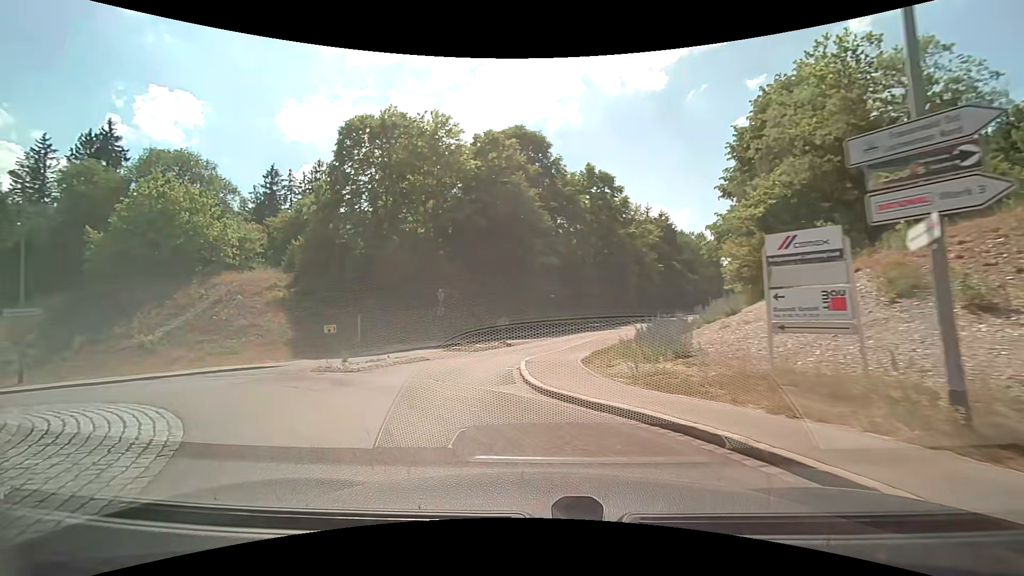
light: Day
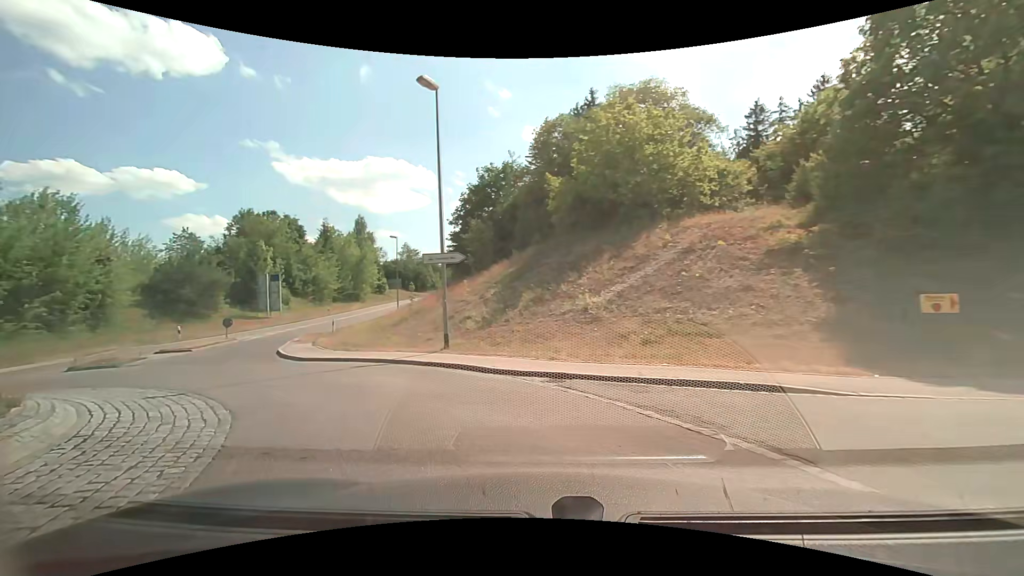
(-5.9, +12.7) m; -51°
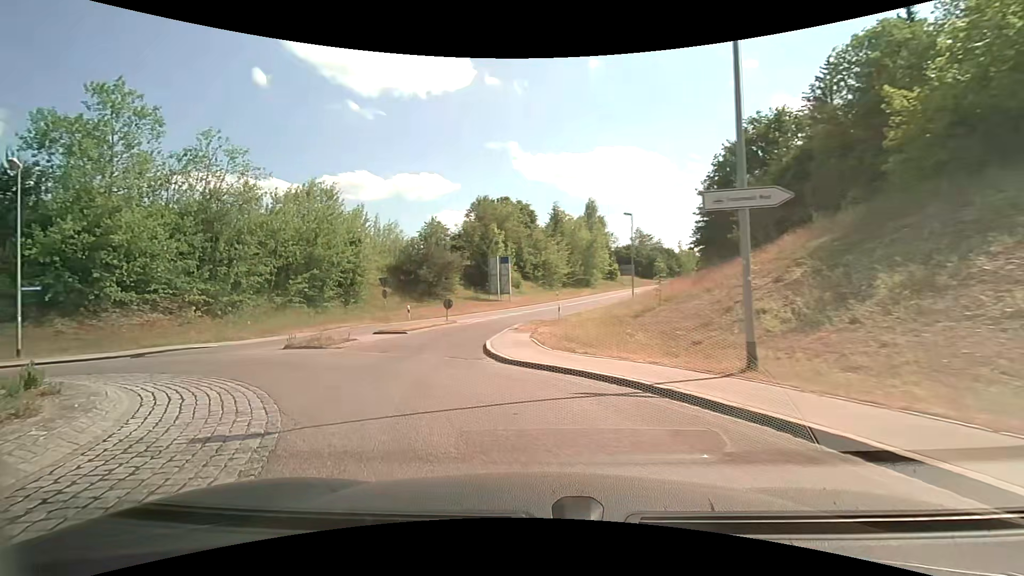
(-1.7, +6.9) m; -27°
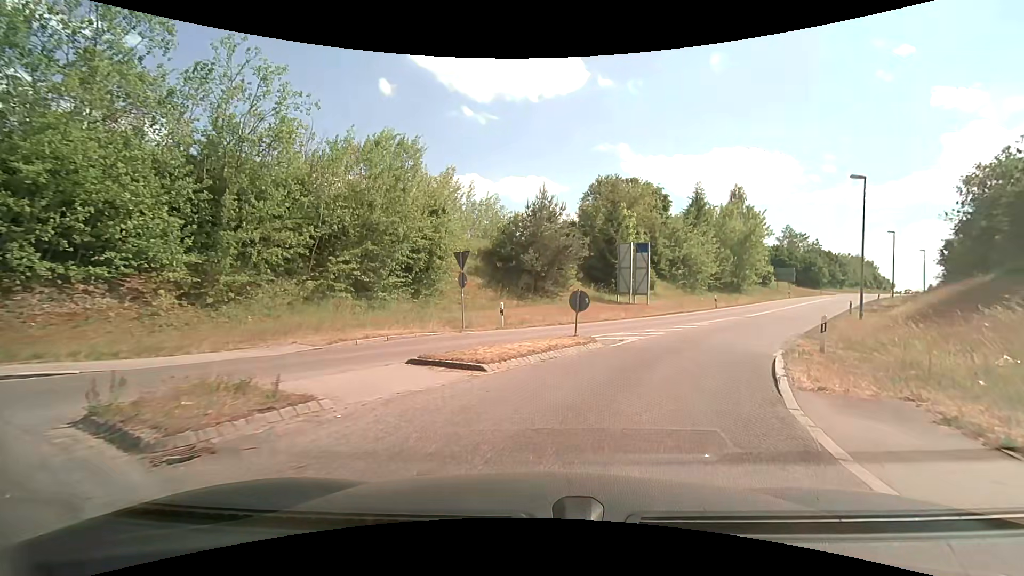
(-2.9, +14.4) m; -13°
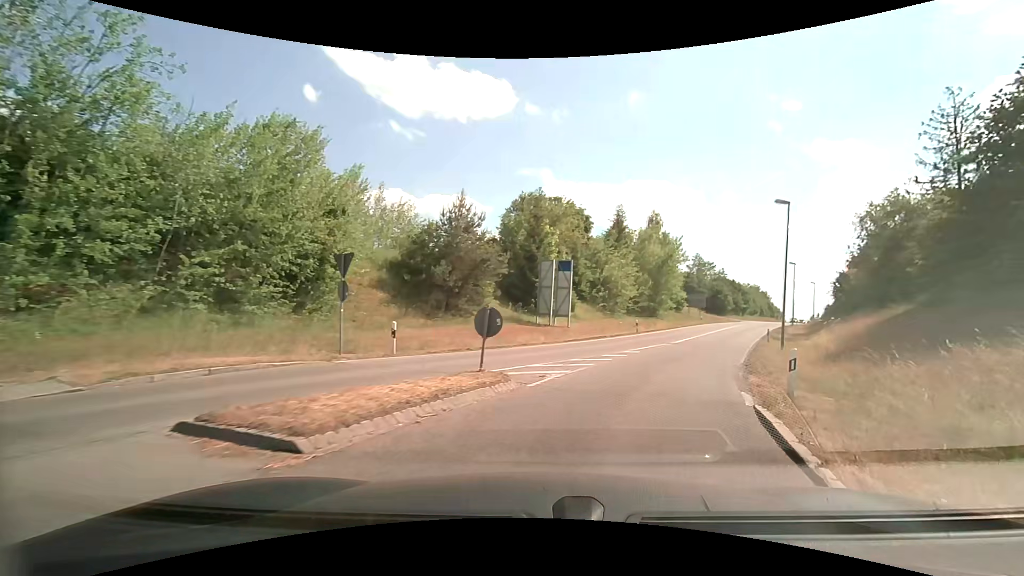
(+0.4, +3.9) m; +11°
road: unclassified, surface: asphalt
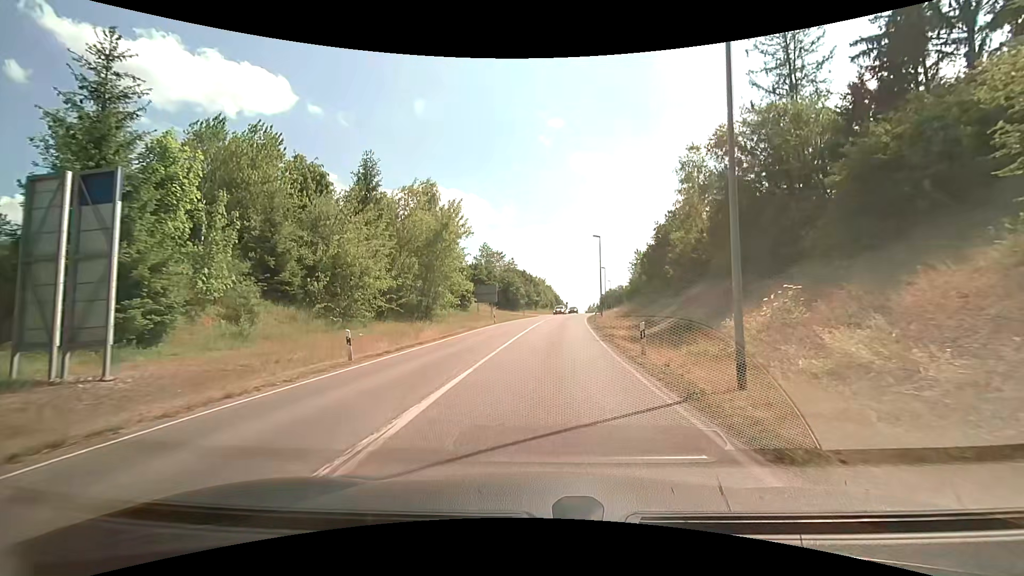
(+6.6, +23.0) m; +23°
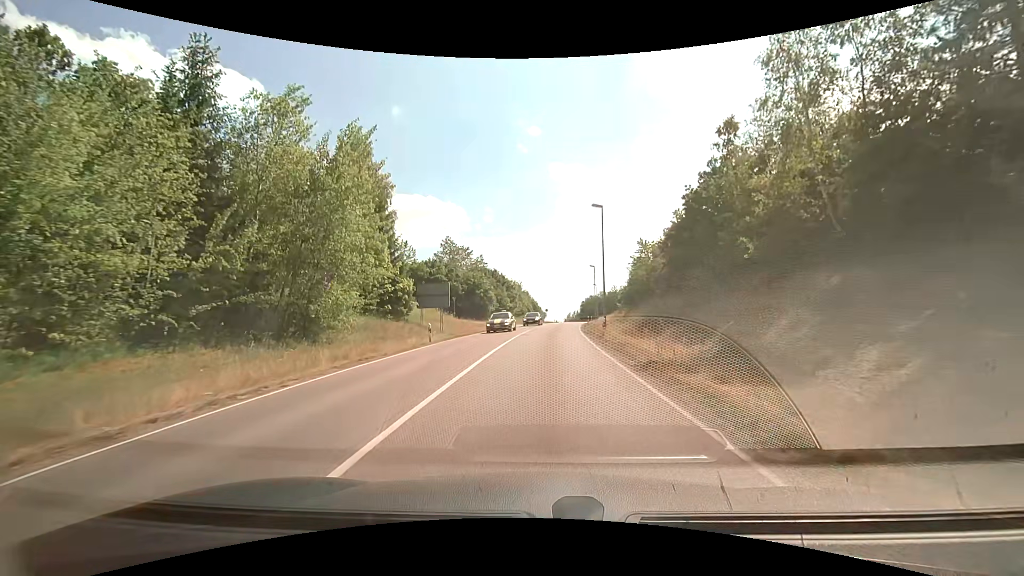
(+0.4, +19.1) m; +3°
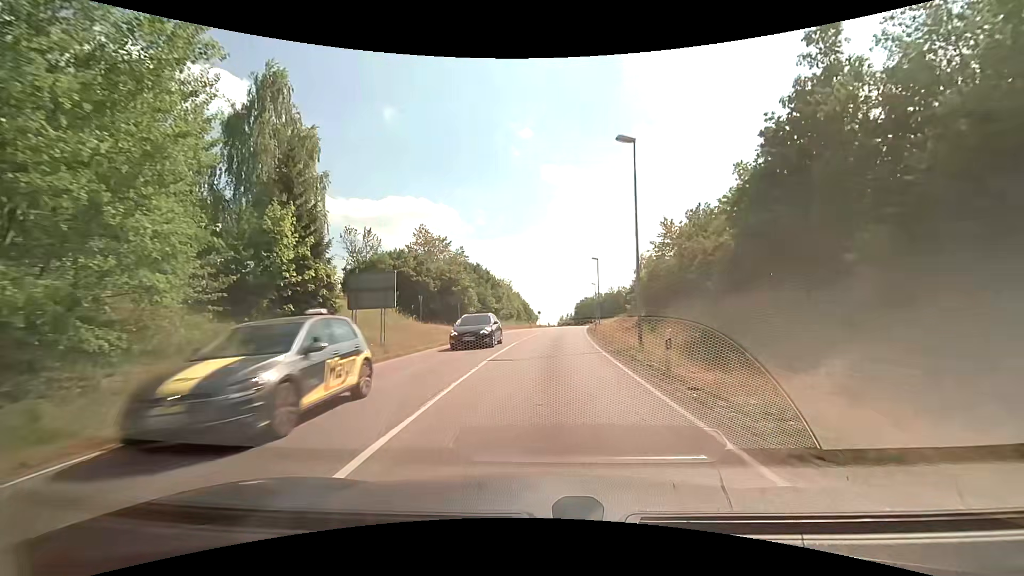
(+0.1, +14.1) m; 0°
(0, +10) (0, +20) (+1, +30) (+2, +40) (+3, +50) (+4, +60) (+5, +70) (+6, +80) (+7, +90) (+8, +100) m
